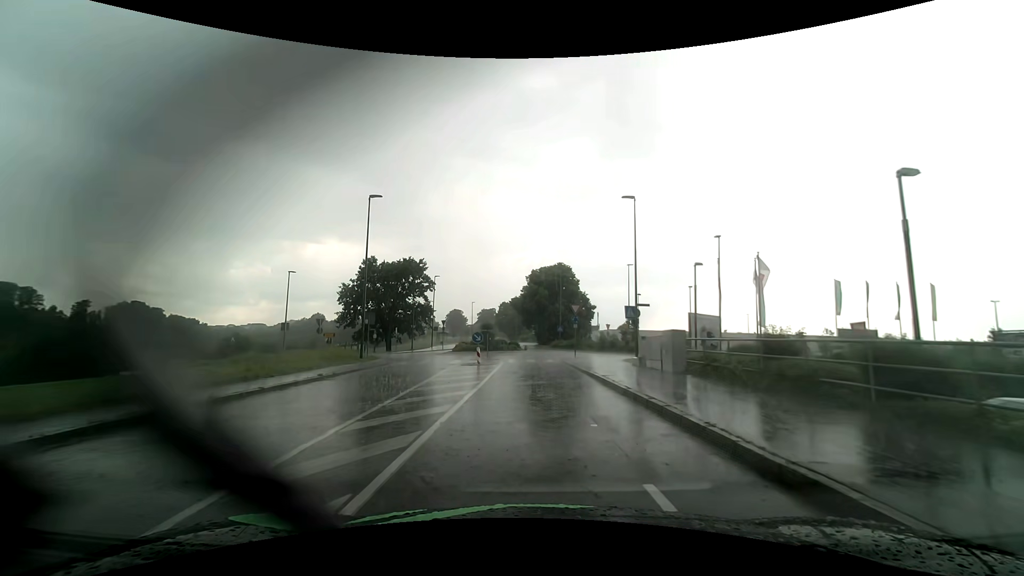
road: tertiary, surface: asphalt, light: Day
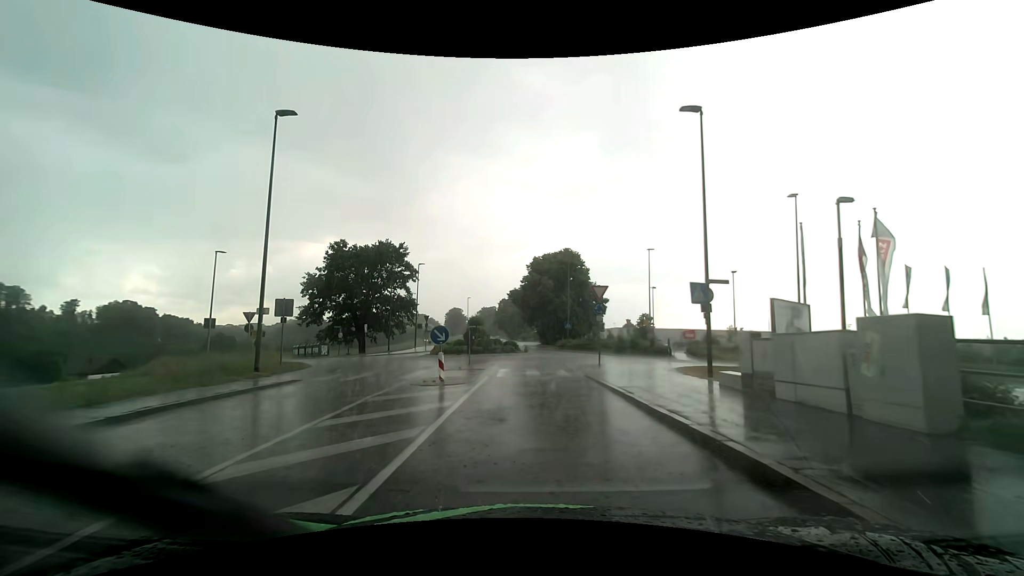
(0.0, +11.4) m; 0°
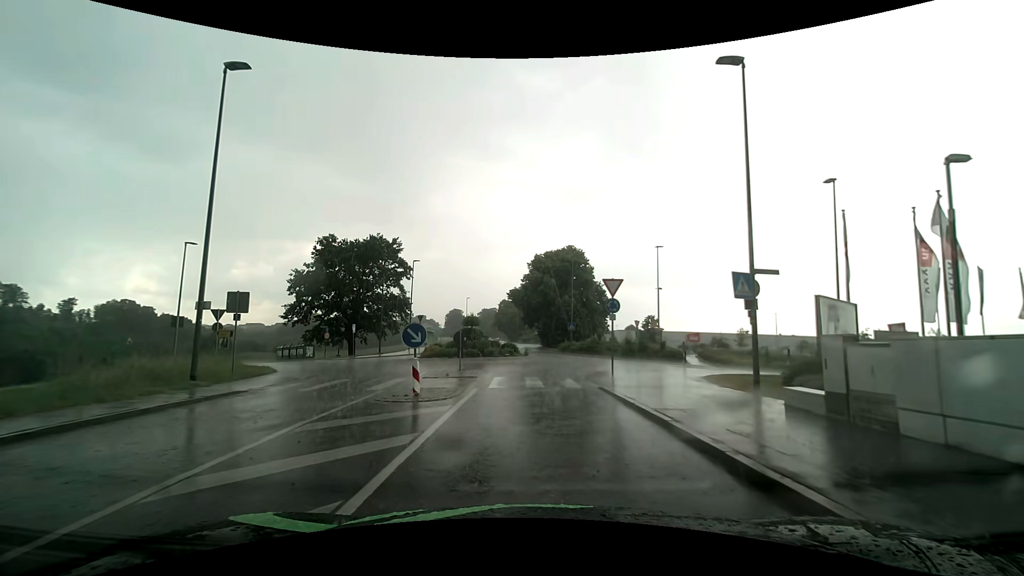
(0.0, +3.4) m; 0°
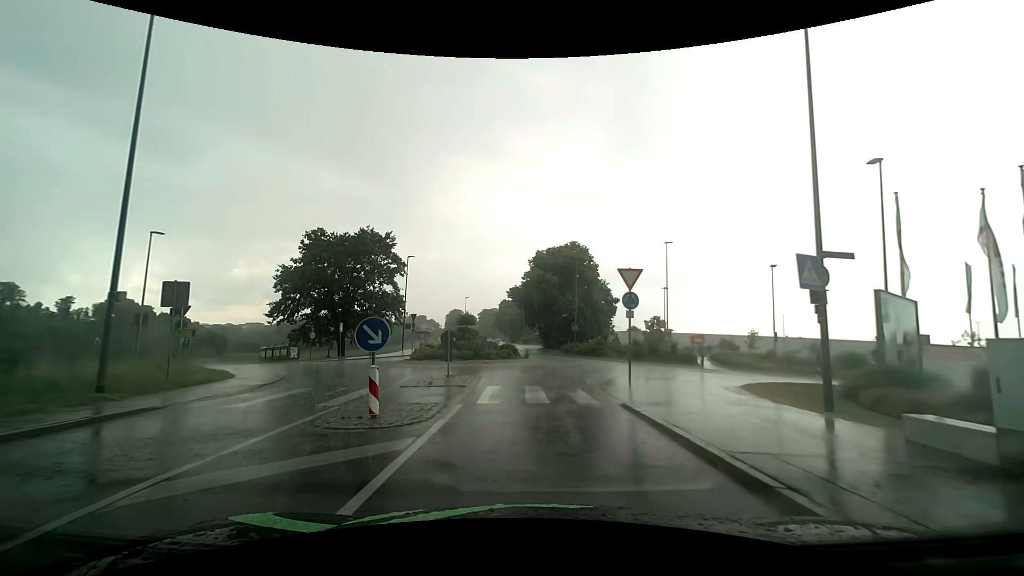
(0.0, +3.2) m; 0°
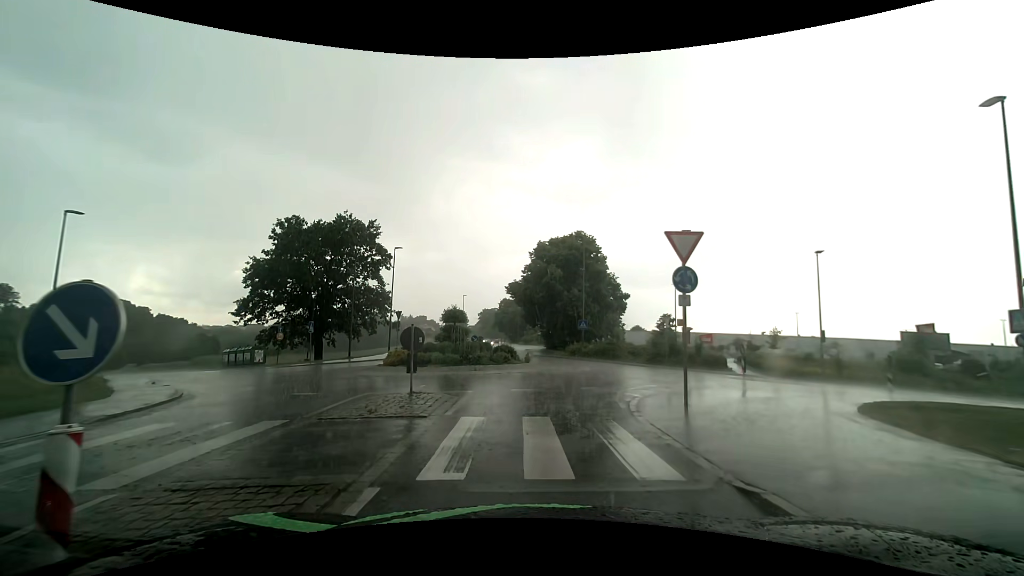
(0.0, +5.7) m; 0°
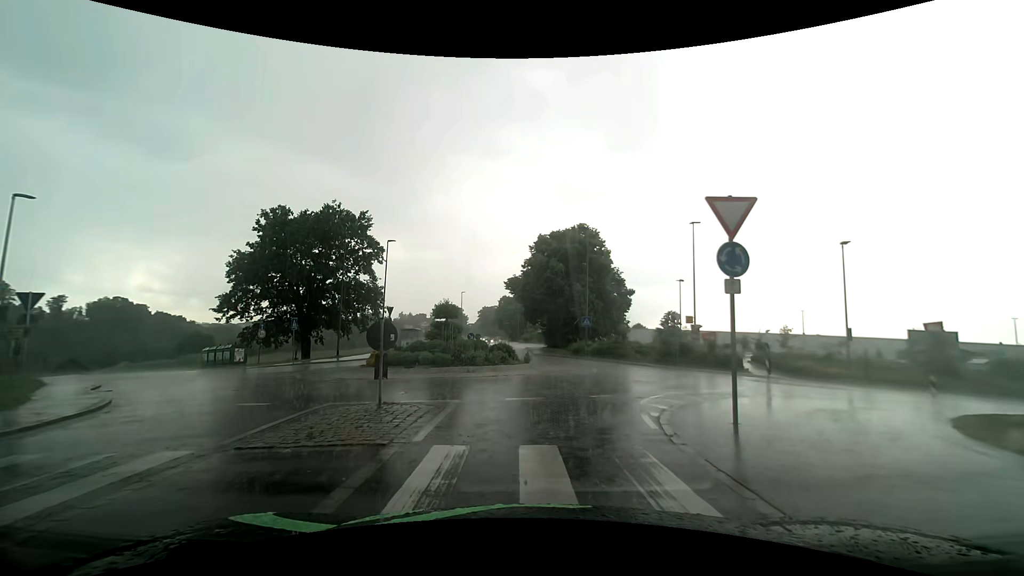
(0.0, +2.5) m; +1°
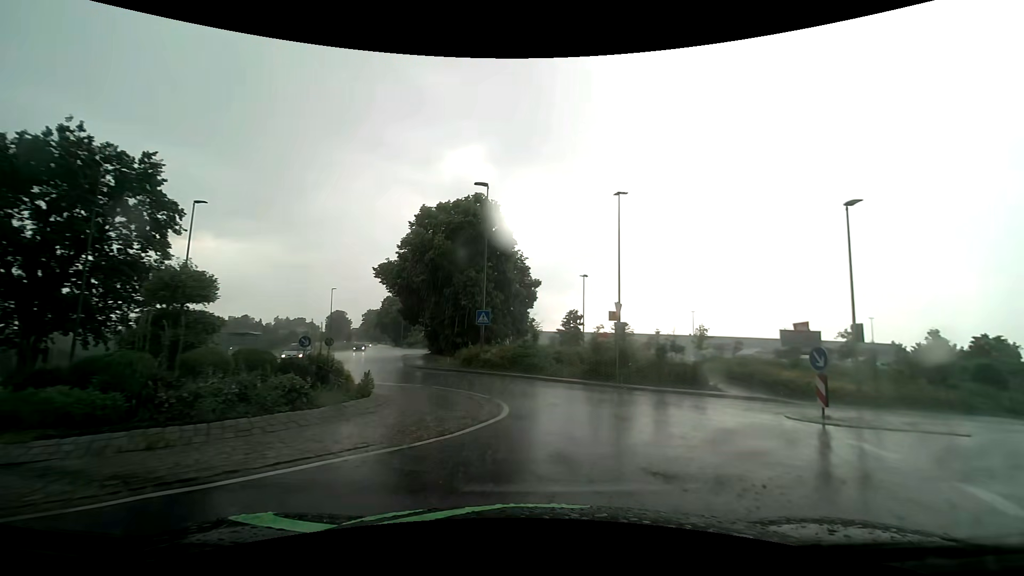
(+0.5, +12.2) m; +10°
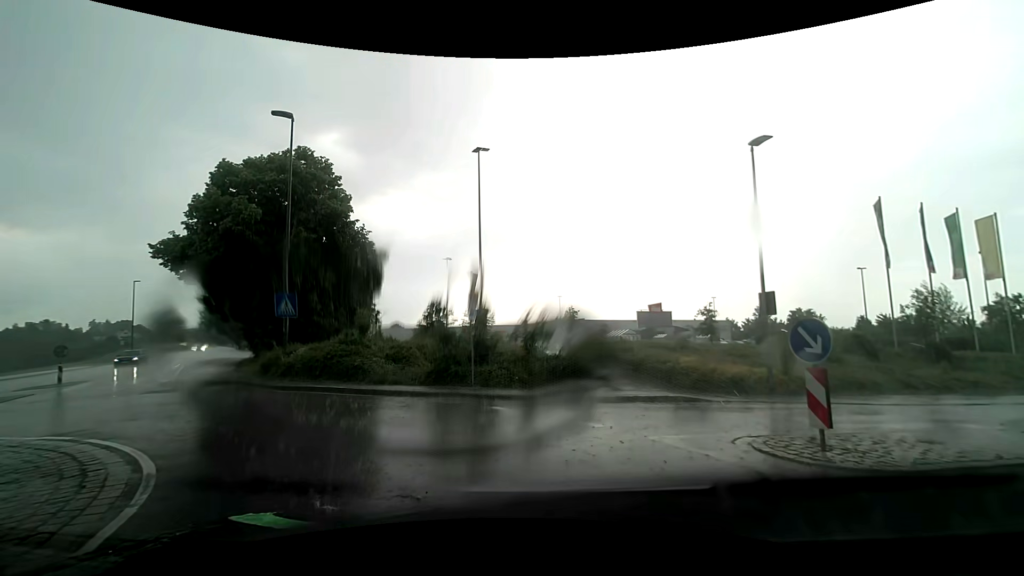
(+1.3, +6.7) m; +17°
